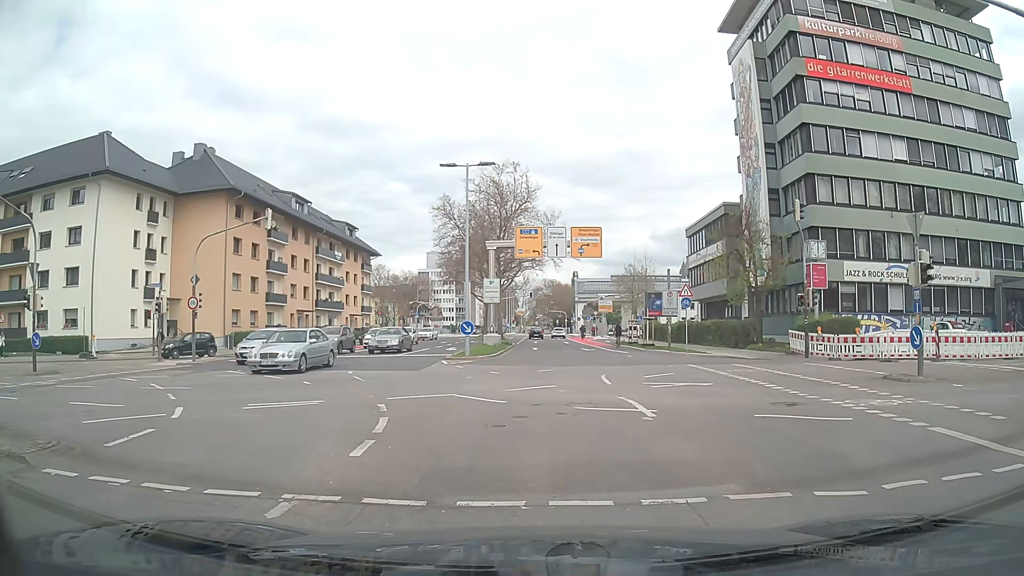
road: secondary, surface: asphalt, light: Day
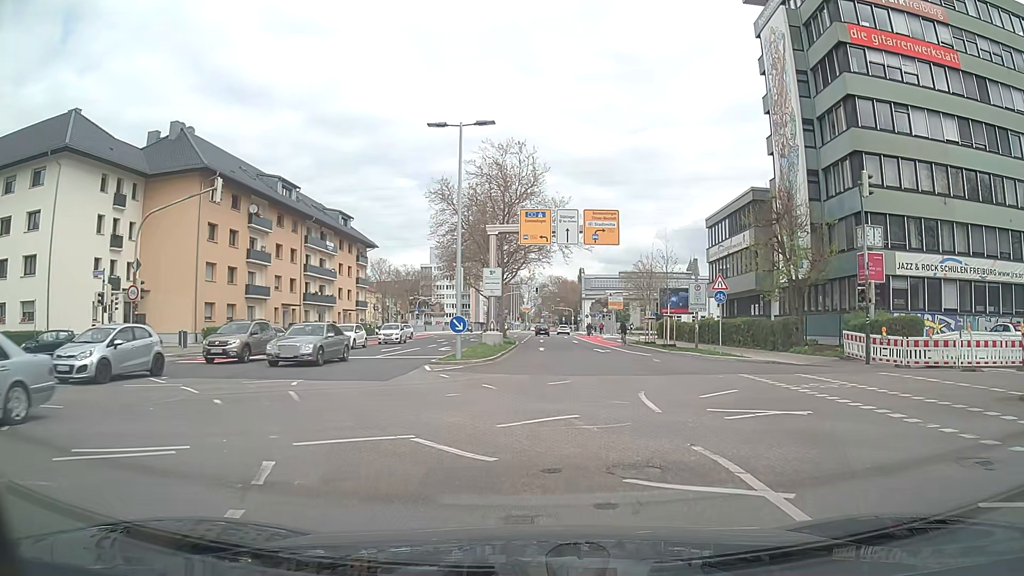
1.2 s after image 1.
(-0.1, +5.9) m; -2°
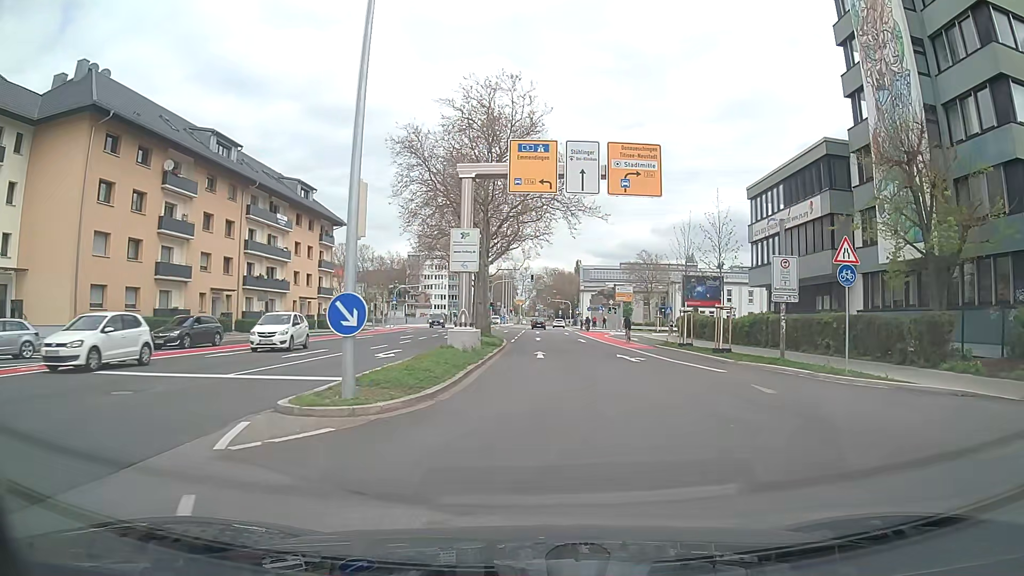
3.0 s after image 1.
(+0.1, +13.8) m; 0°
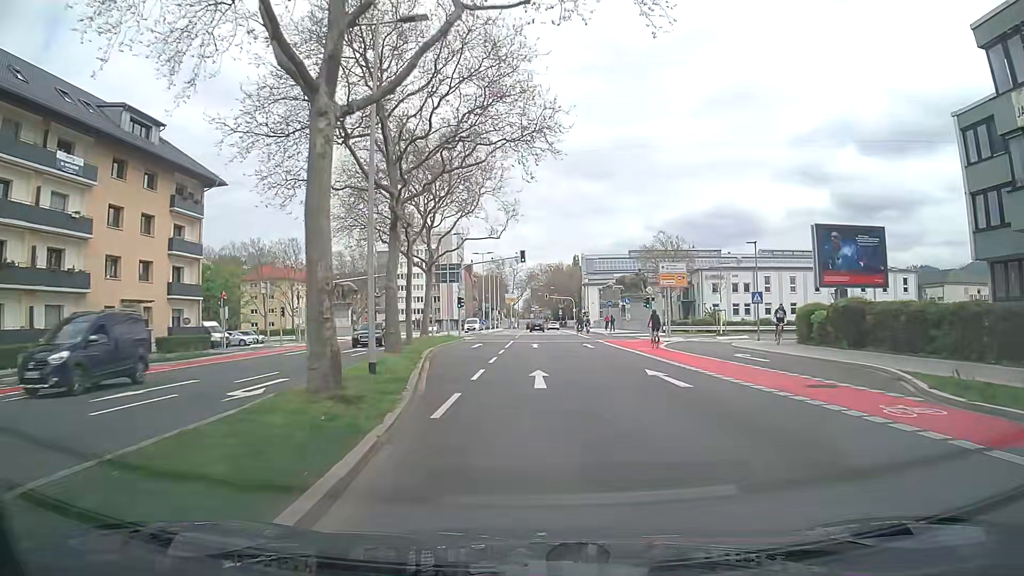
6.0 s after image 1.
(+0.4, +30.3) m; 0°
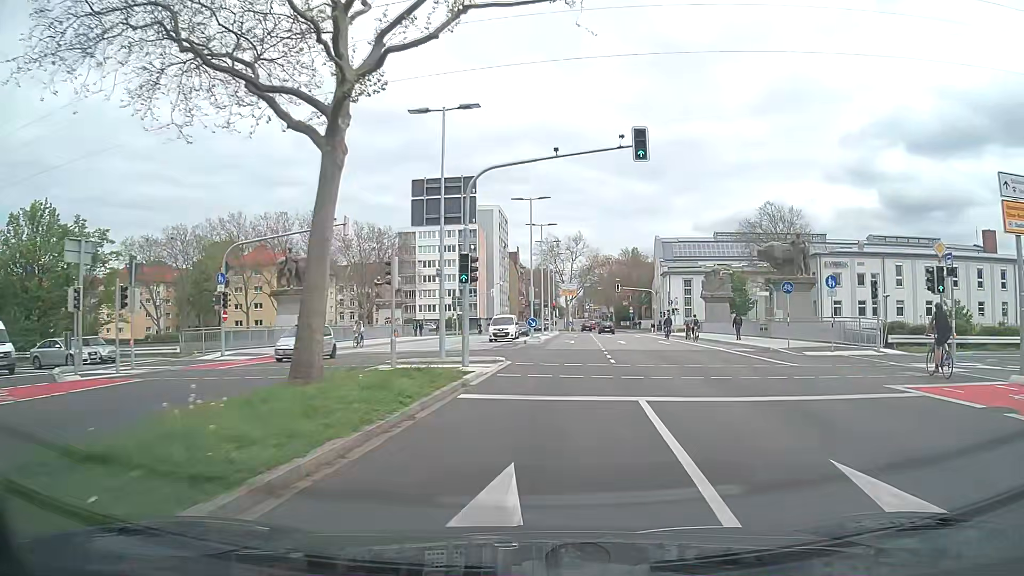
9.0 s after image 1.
(-1.8, +32.3) m; -3°
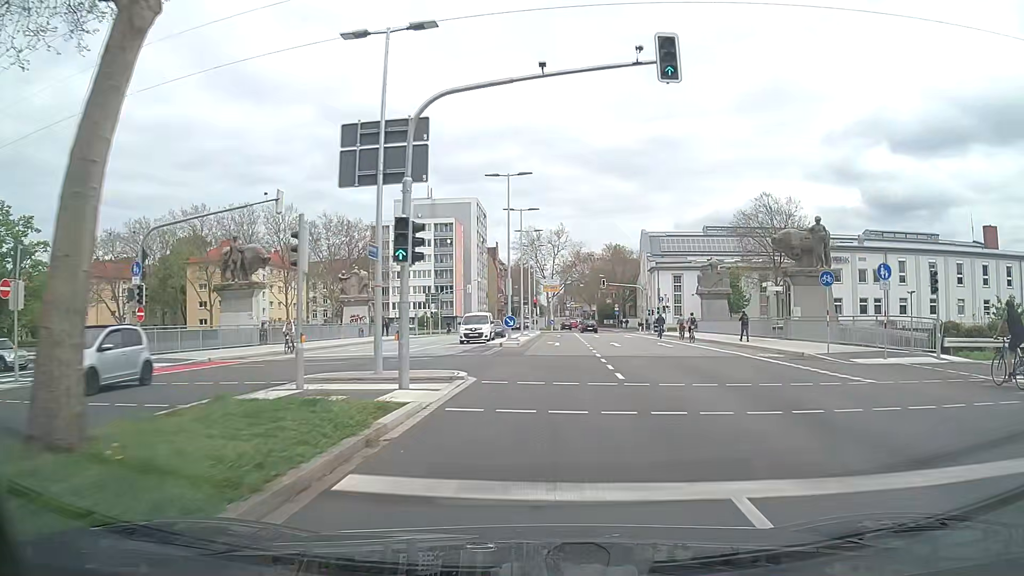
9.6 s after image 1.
(0.0, +6.3) m; +1°
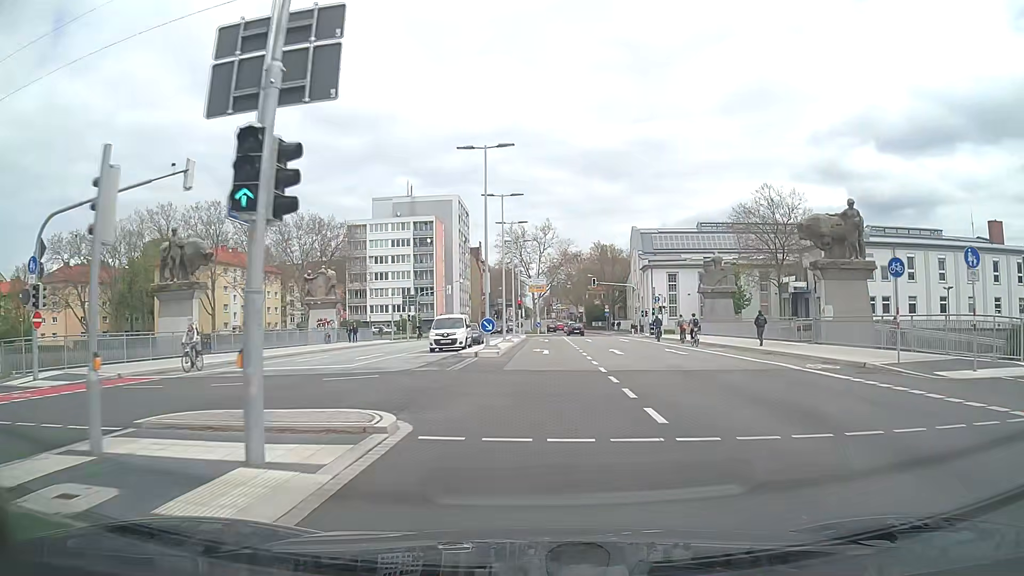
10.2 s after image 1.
(+0.1, +6.1) m; +1°
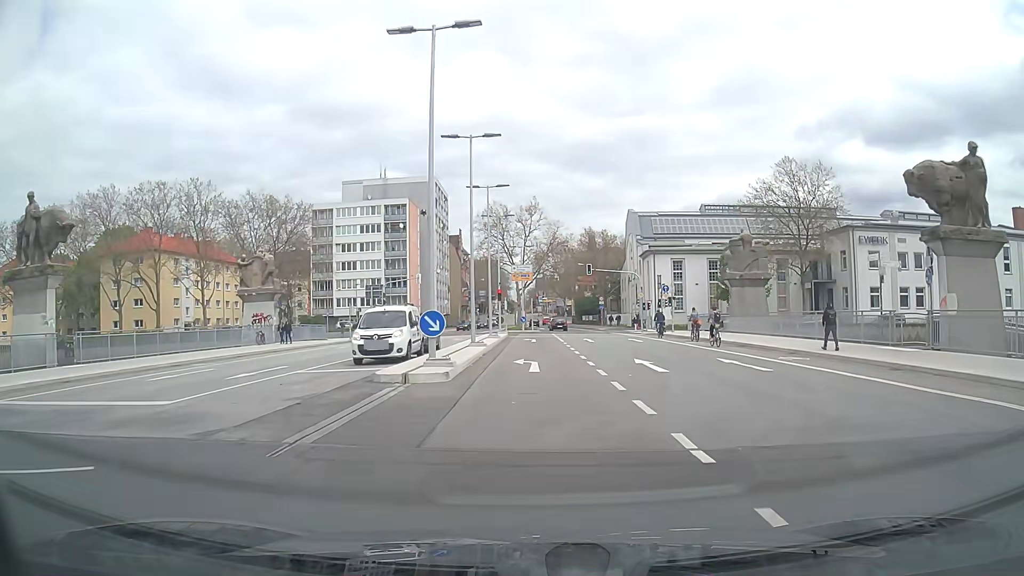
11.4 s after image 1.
(+0.1, +11.6) m; +1°
(0, +10) (0, +20) (0, +30) (+1, +40) (0, +50) (-4, +59) (-12, +64) (-22, +65) (-32, +65) (-42, +65) m
